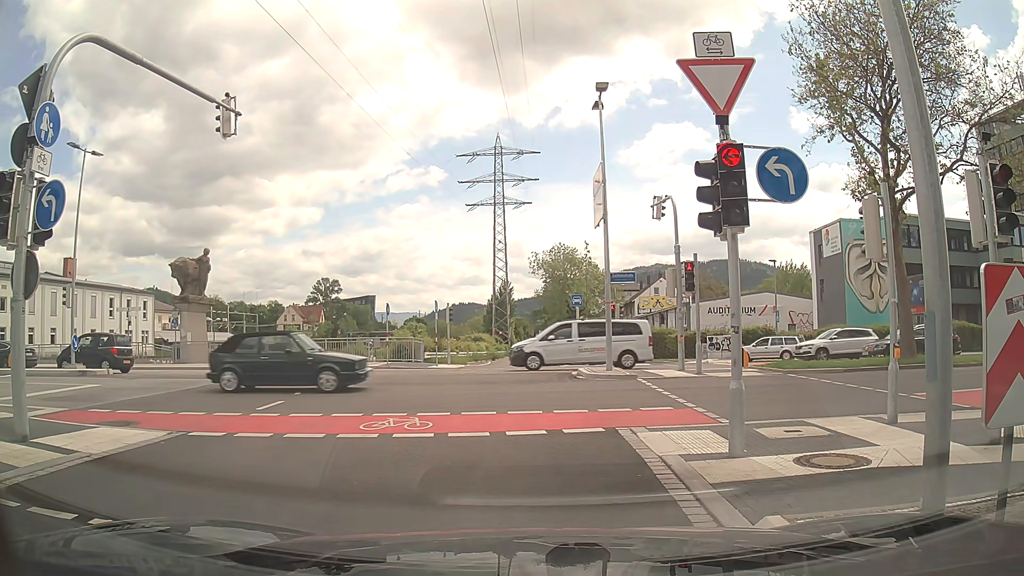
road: trunk_link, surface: asphalt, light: Day
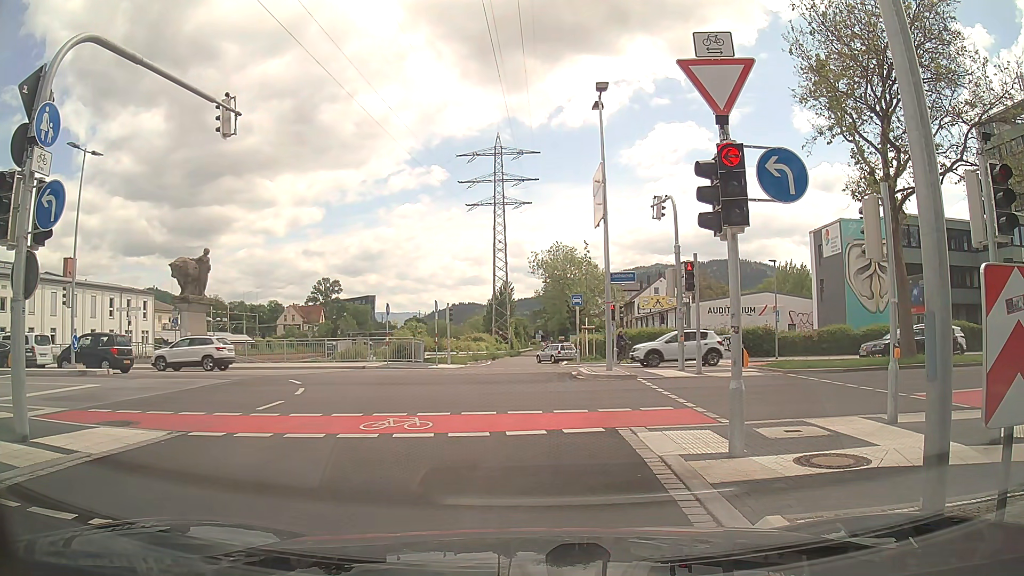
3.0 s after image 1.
(0.0, 0.0) m; 0°
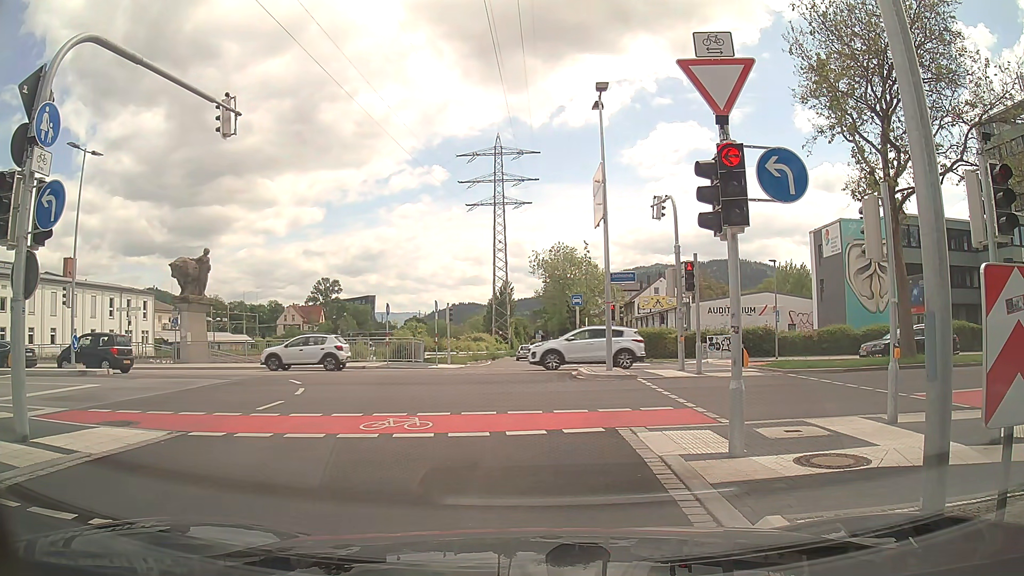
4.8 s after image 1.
(0.0, 0.0) m; 0°
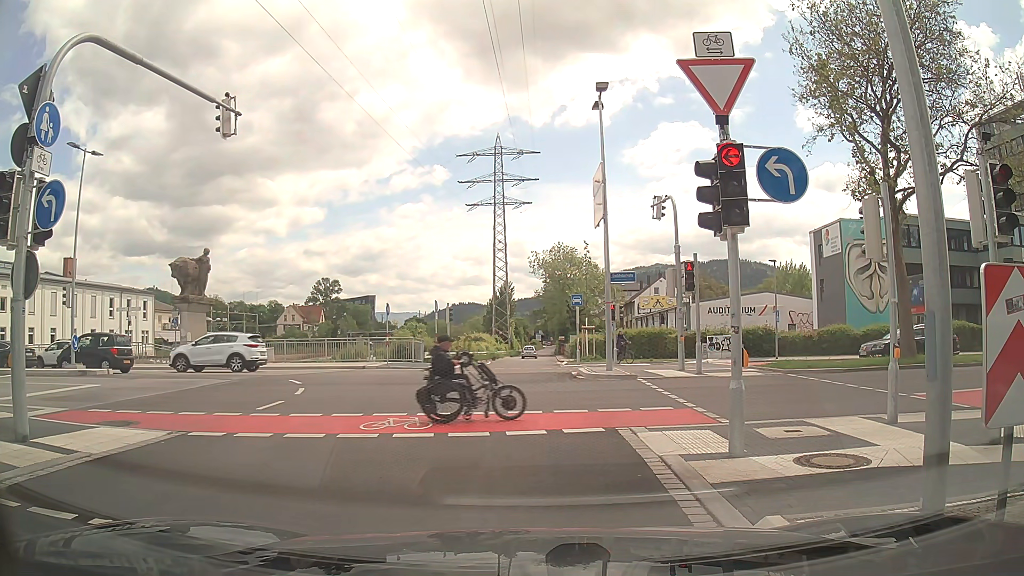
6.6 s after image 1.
(0.0, 0.0) m; 0°
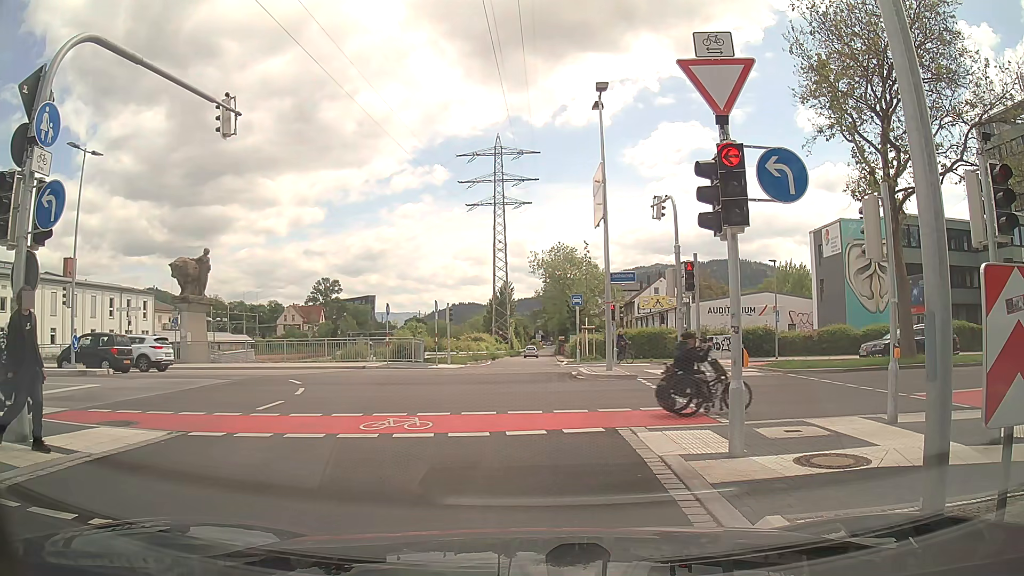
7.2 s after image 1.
(0.0, 0.0) m; 0°
